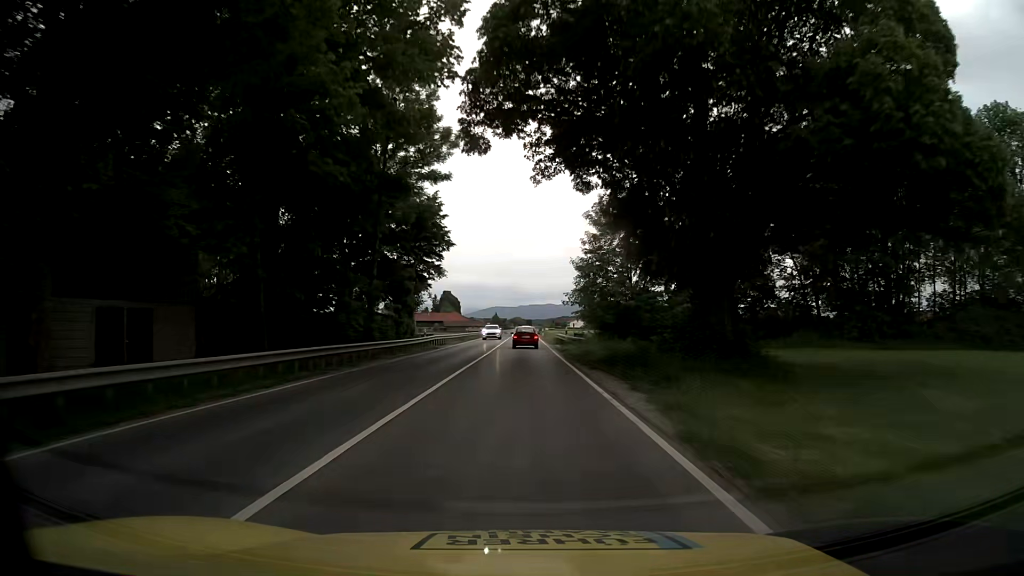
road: primary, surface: asphalt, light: Day
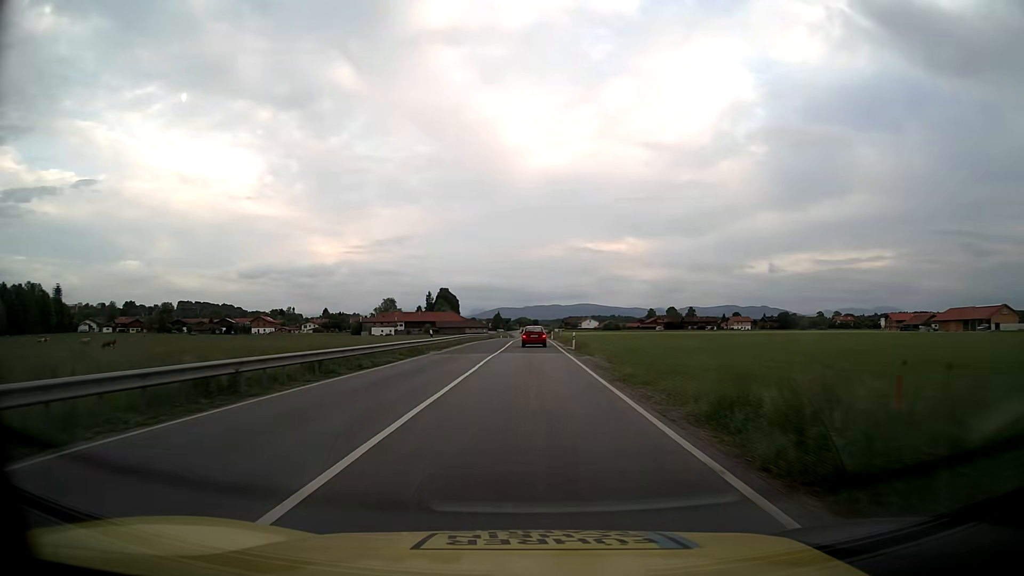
(-0.3, +55.6) m; 0°
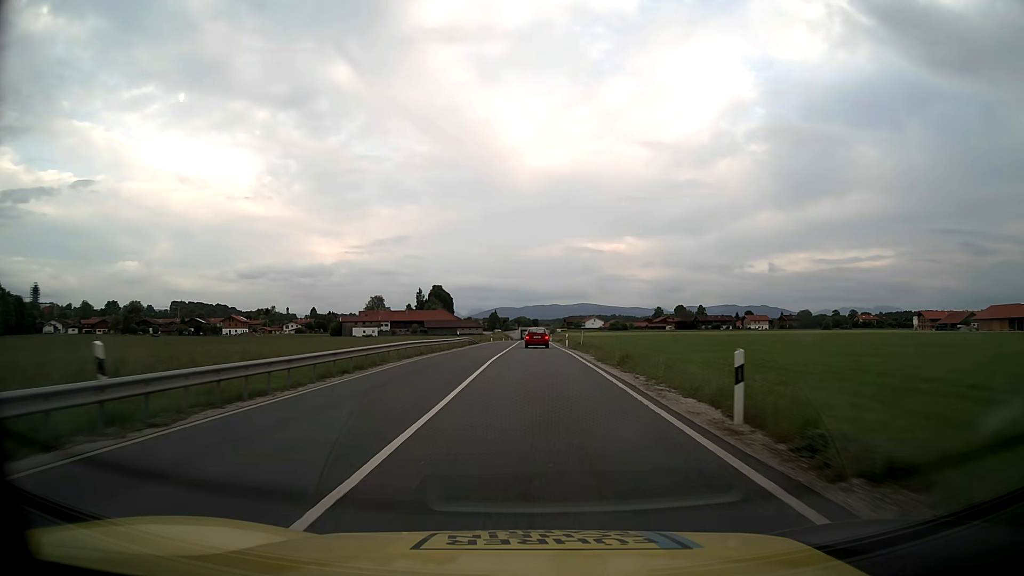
(-0.1, +34.2) m; 0°
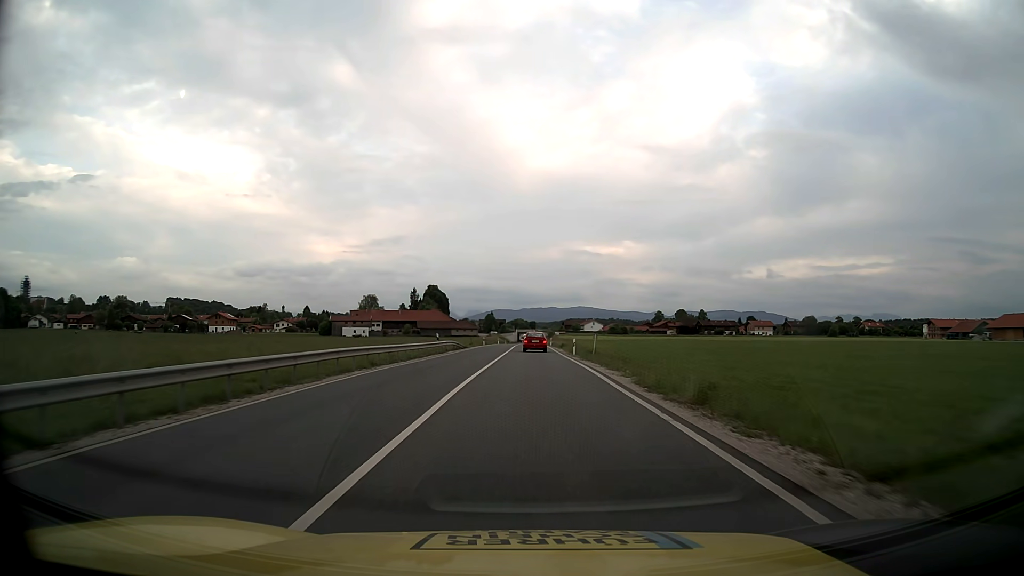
(0.0, +11.5) m; 0°
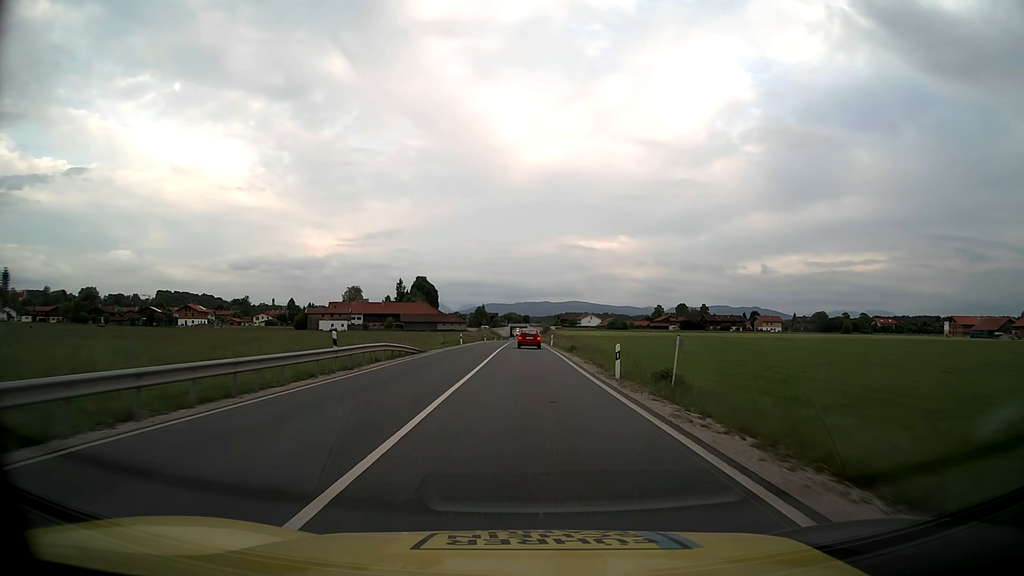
(+0.2, +23.3) m; +1°
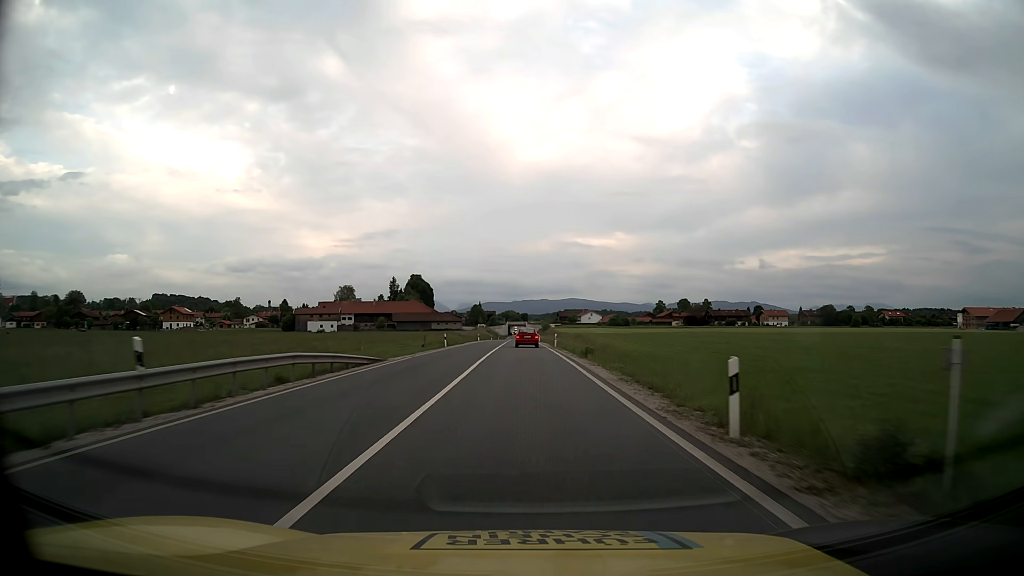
(+0.1, +11.8) m; +1°
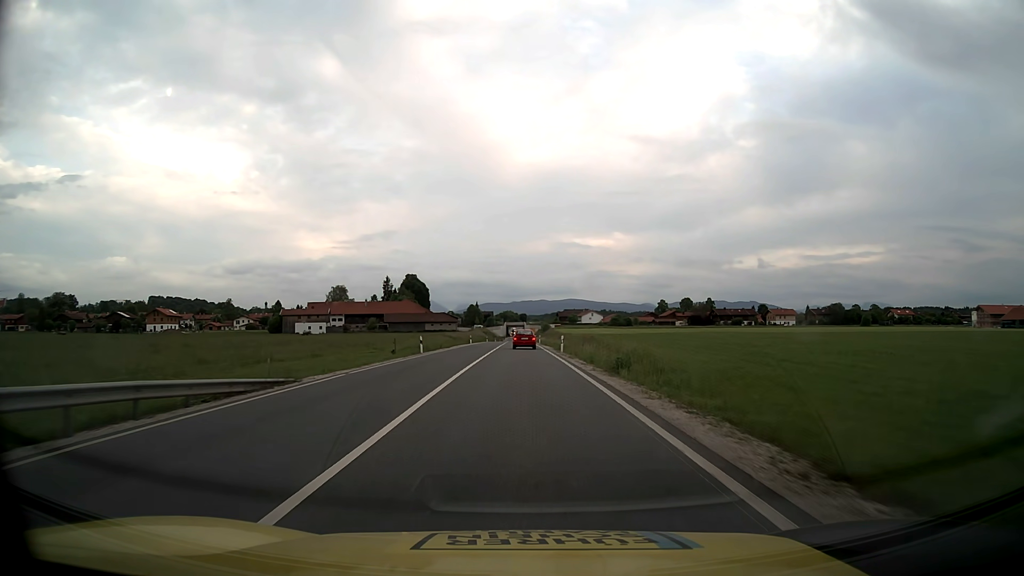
(0.0, +11.9) m; 0°
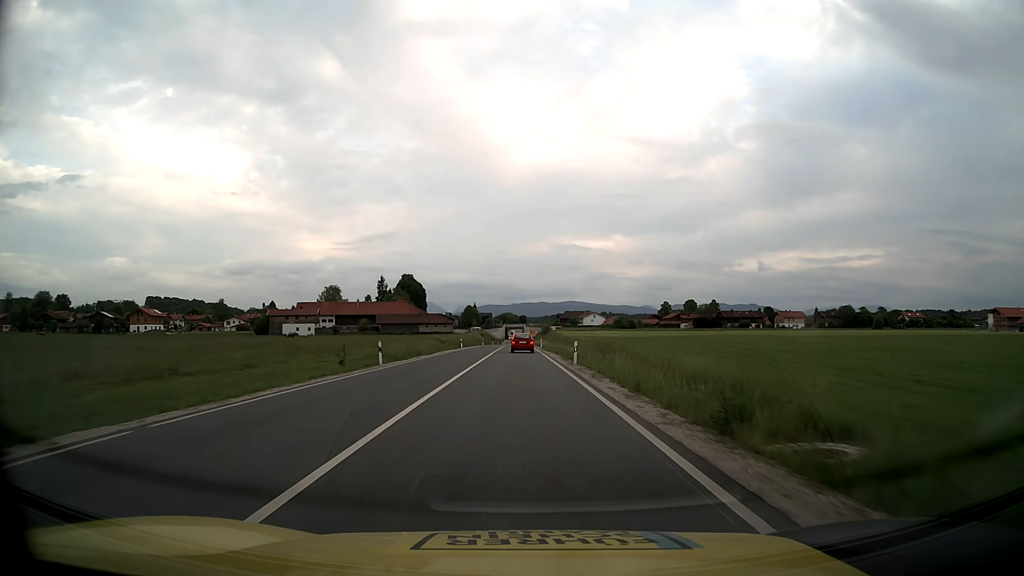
(0.0, +12.0) m; 0°
(0, +10) (0, +20) (0, +30) (0, +40) (0, +50) (0, +60) (-1, +70) (-1, +80) (-1, +90) (-1, +100) m
